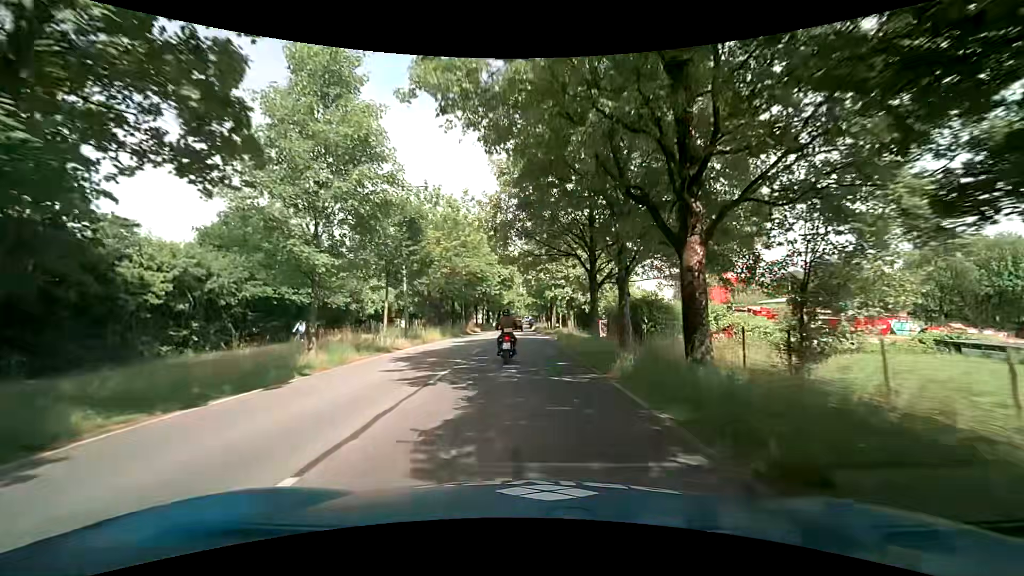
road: tertiary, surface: asphalt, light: Day
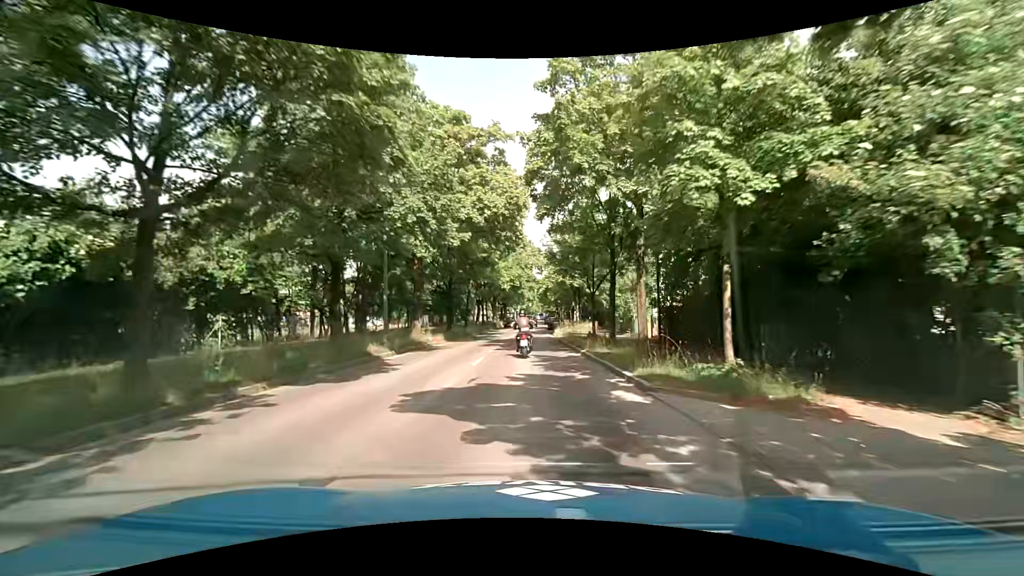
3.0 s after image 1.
(-1.0, +38.0) m; -2°
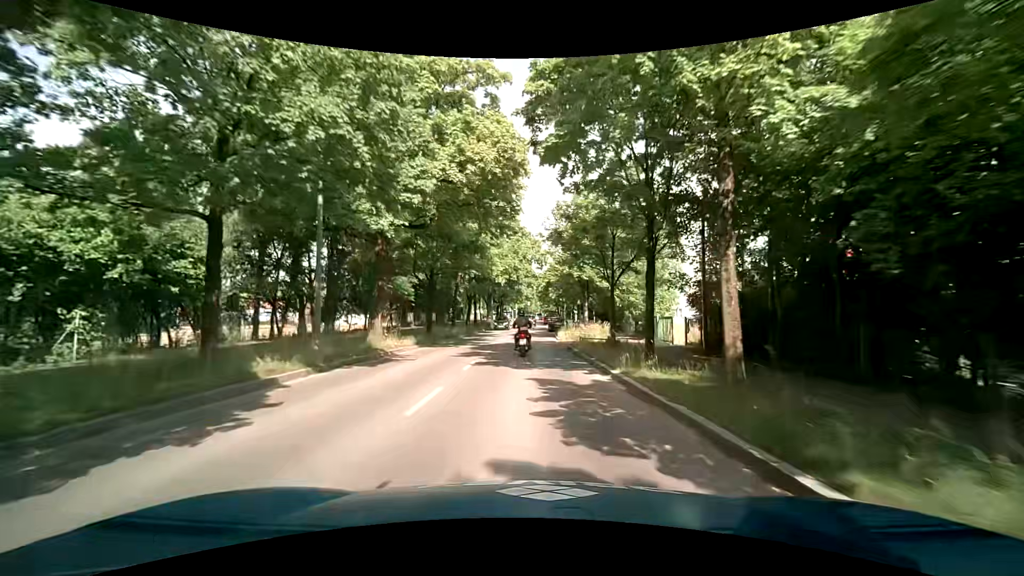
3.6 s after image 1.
(0.0, +7.6) m; 0°
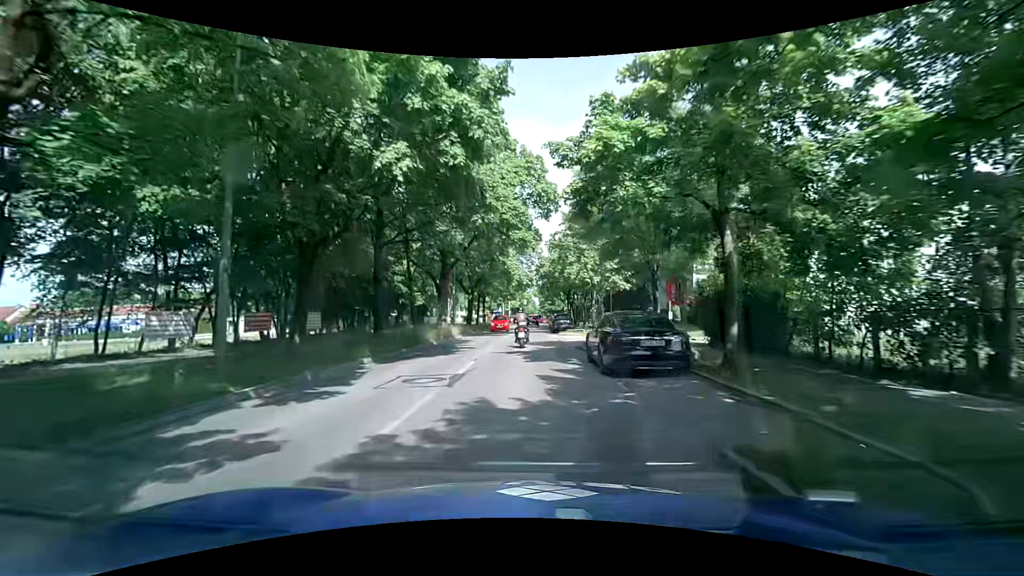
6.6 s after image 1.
(+0.3, +37.7) m; +1°
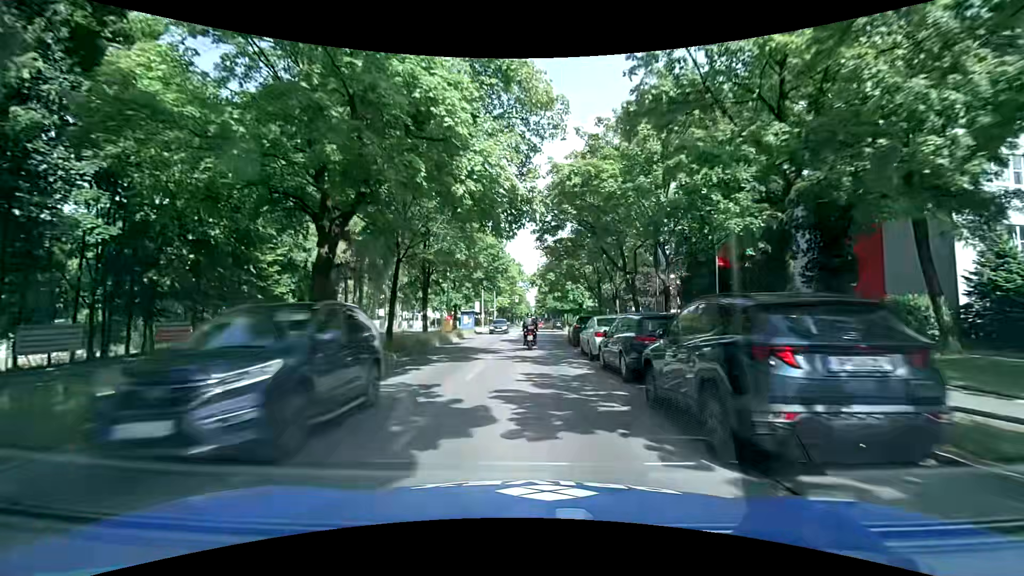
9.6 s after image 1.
(0.0, +36.7) m; 0°
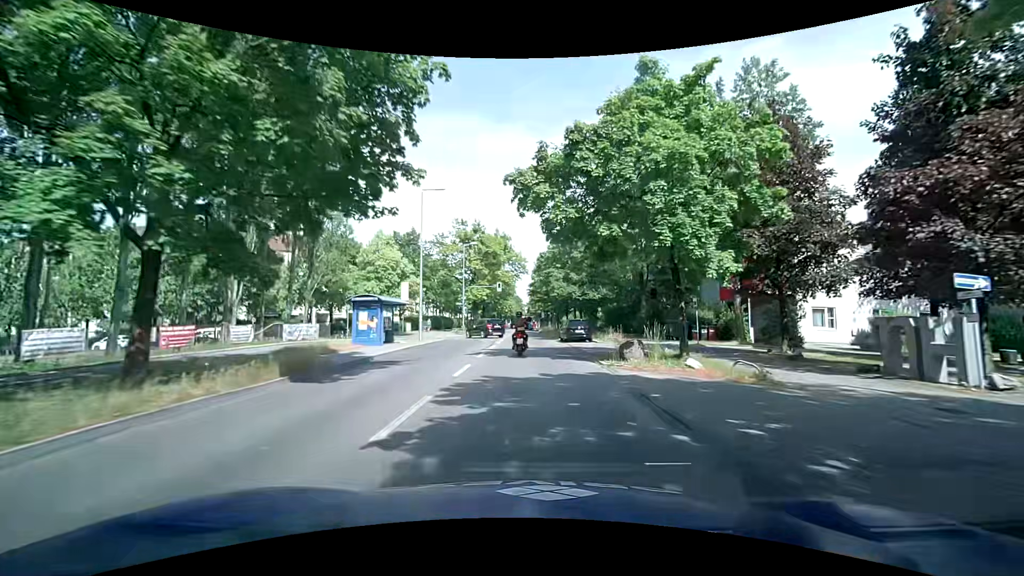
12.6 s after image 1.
(+0.8, +35.7) m; +1°
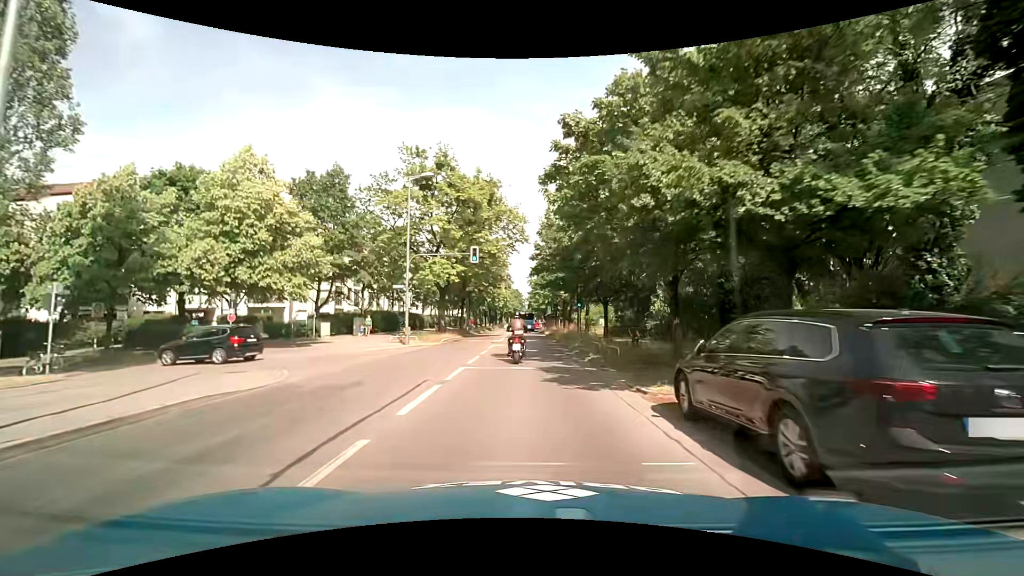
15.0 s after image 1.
(+0.3, +27.3) m; 0°
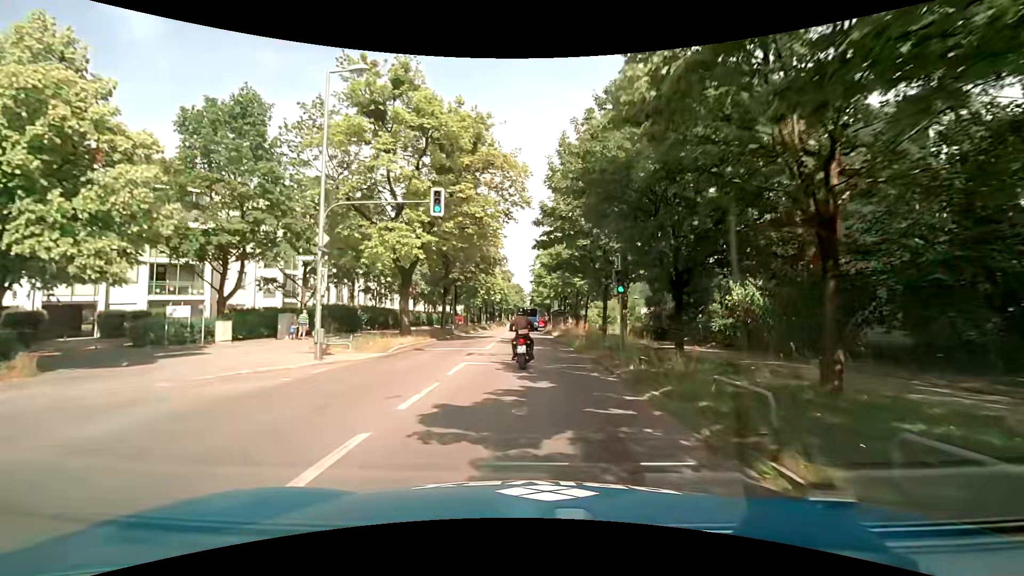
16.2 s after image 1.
(+0.2, +13.3) m; 0°
(0, +10) (0, +20) (0, +30) (0, +40) (0, +50) (0, +60) (0, +70) (0, +80) (0, +90) (0, +100) m
